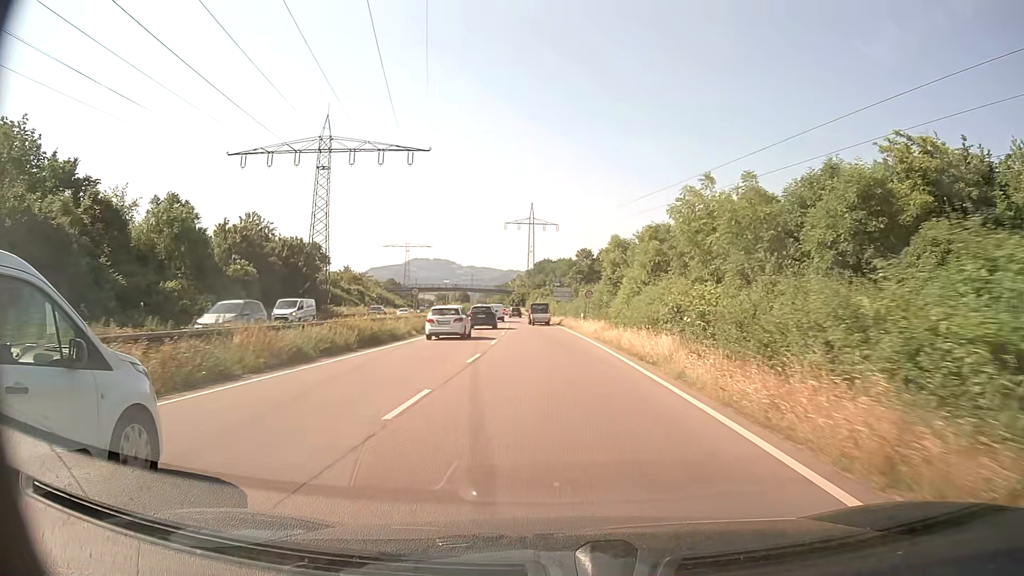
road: trunk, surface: asphalt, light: Day
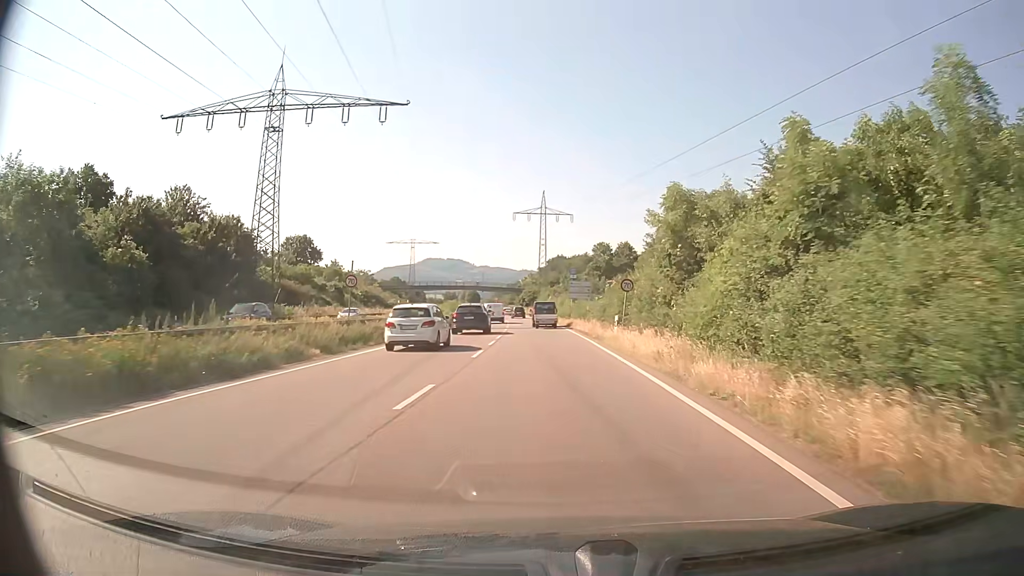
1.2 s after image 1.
(-0.1, +17.1) m; -1°
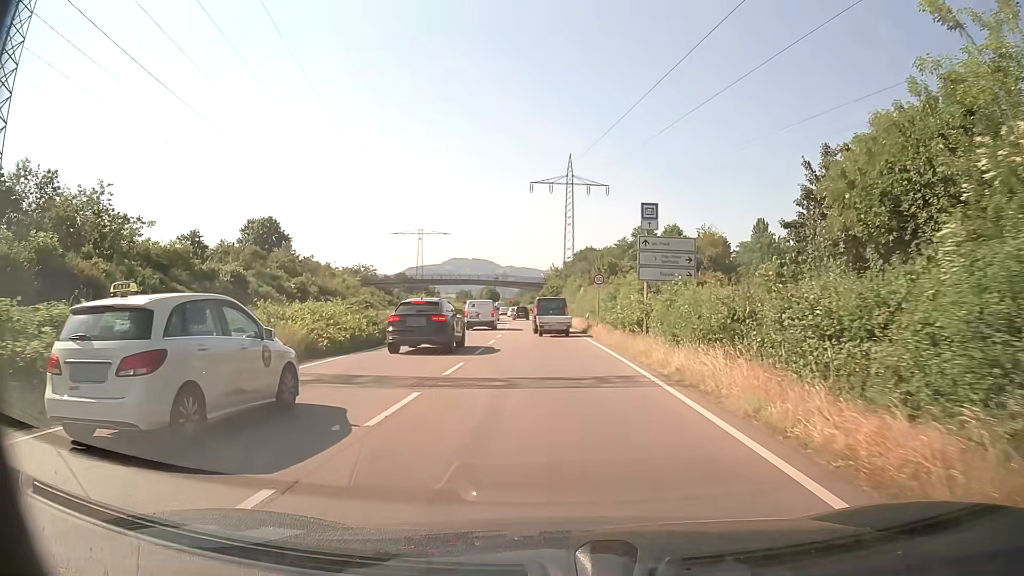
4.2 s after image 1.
(-0.6, +35.5) m; -2°
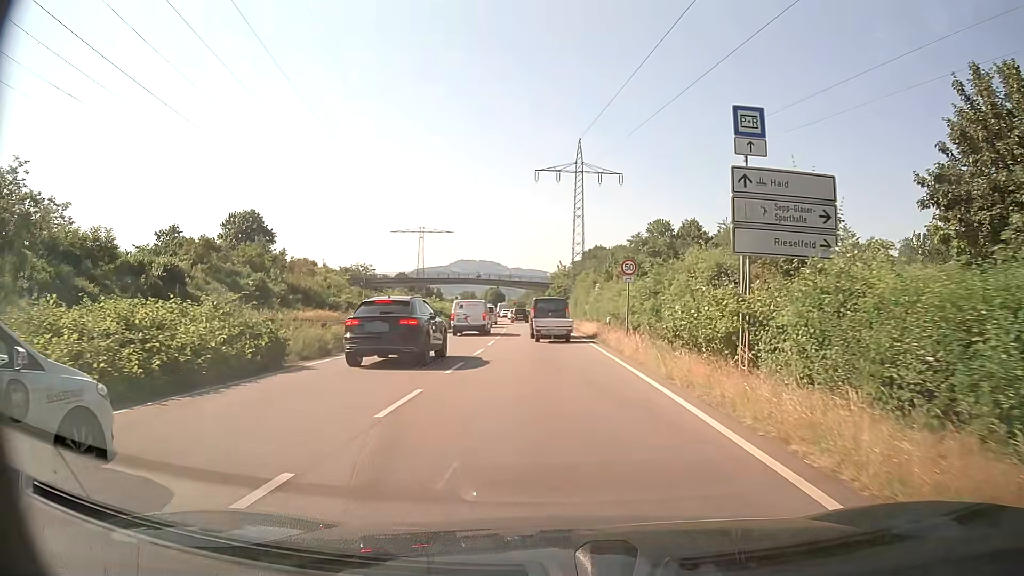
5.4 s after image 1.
(-0.1, +11.4) m; -1°
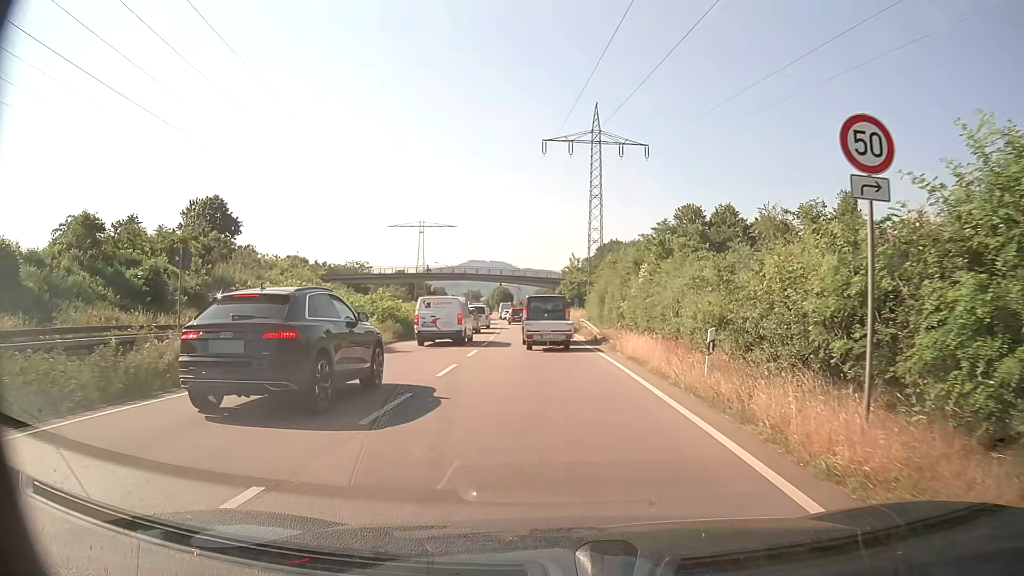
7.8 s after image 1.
(-0.1, +18.2) m; -1°
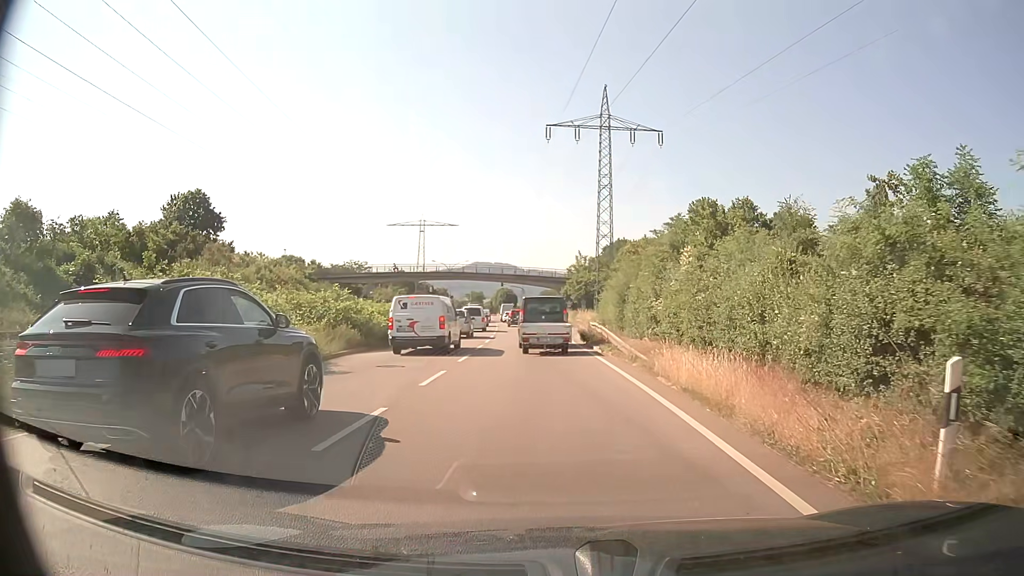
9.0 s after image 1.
(0.0, +7.5) m; -1°
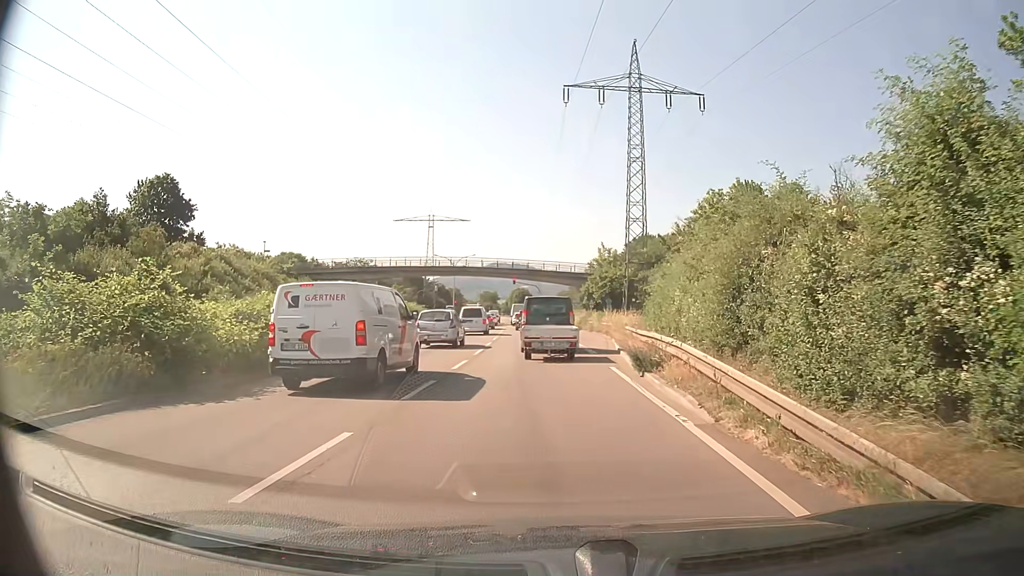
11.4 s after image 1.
(-0.1, +13.9) m; -1°
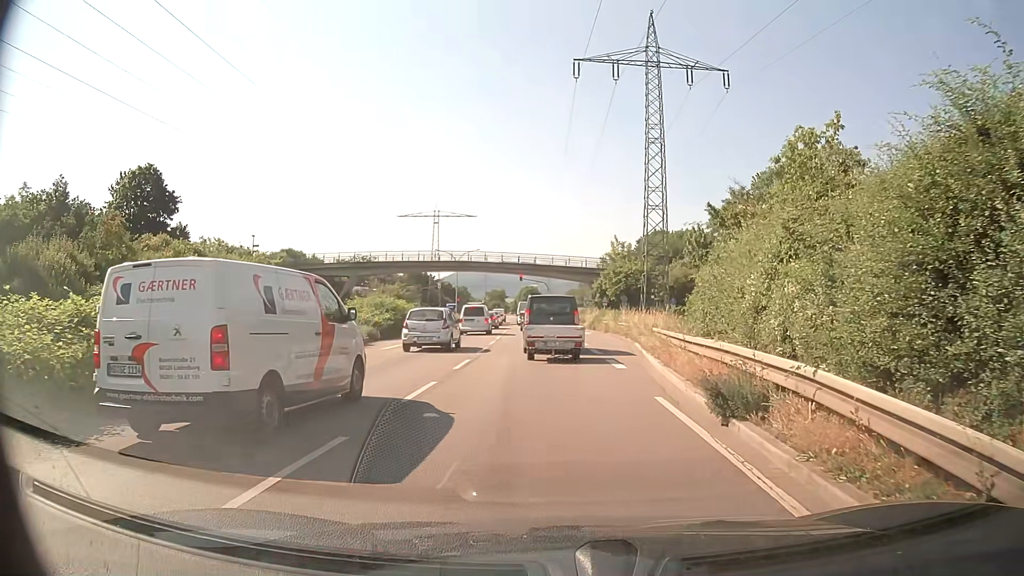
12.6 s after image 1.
(-0.1, +6.4) m; -1°
